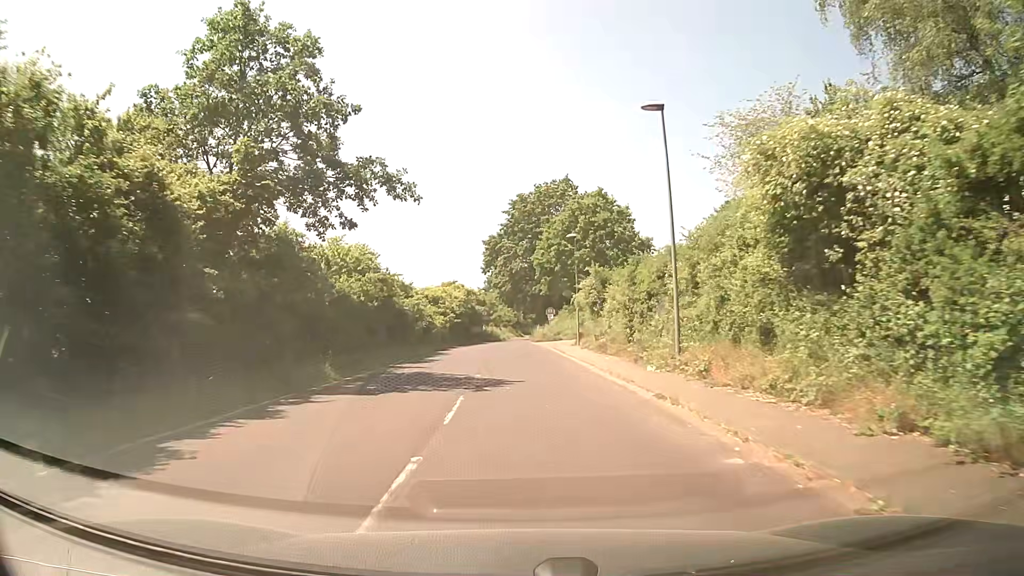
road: residential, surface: asphalt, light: Day
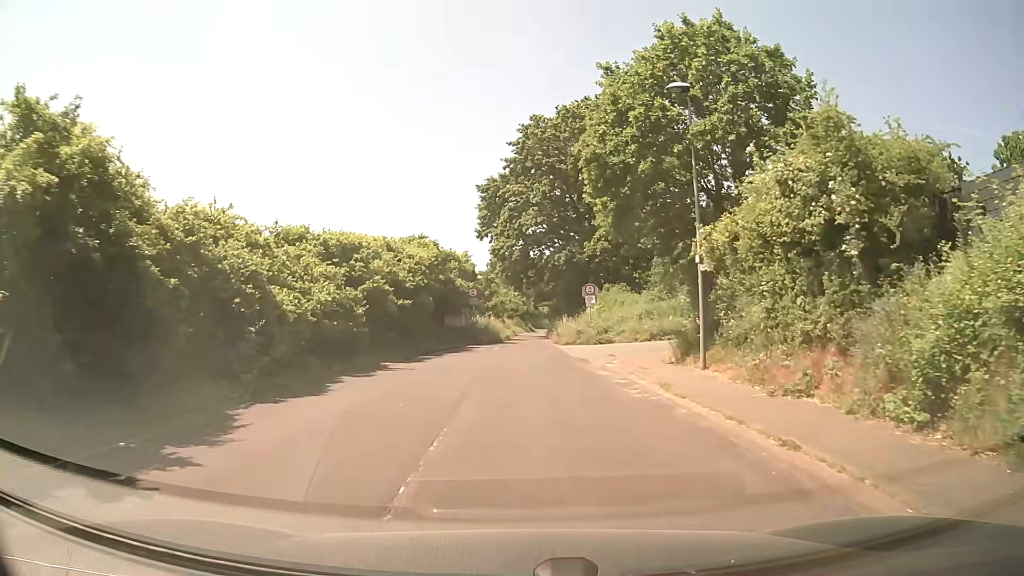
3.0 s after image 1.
(-0.3, +28.6) m; 0°
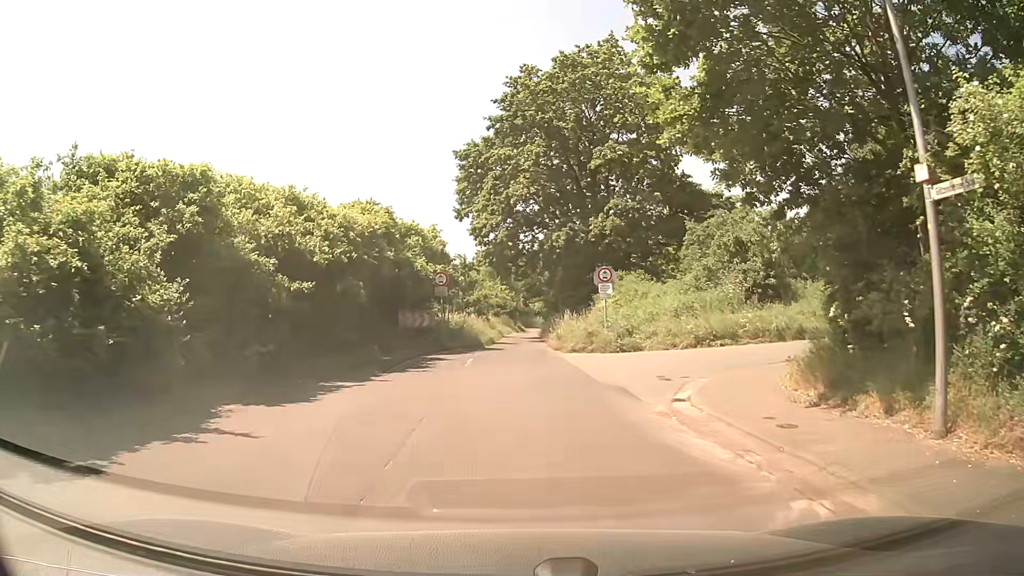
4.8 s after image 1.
(0.0, +10.3) m; 0°
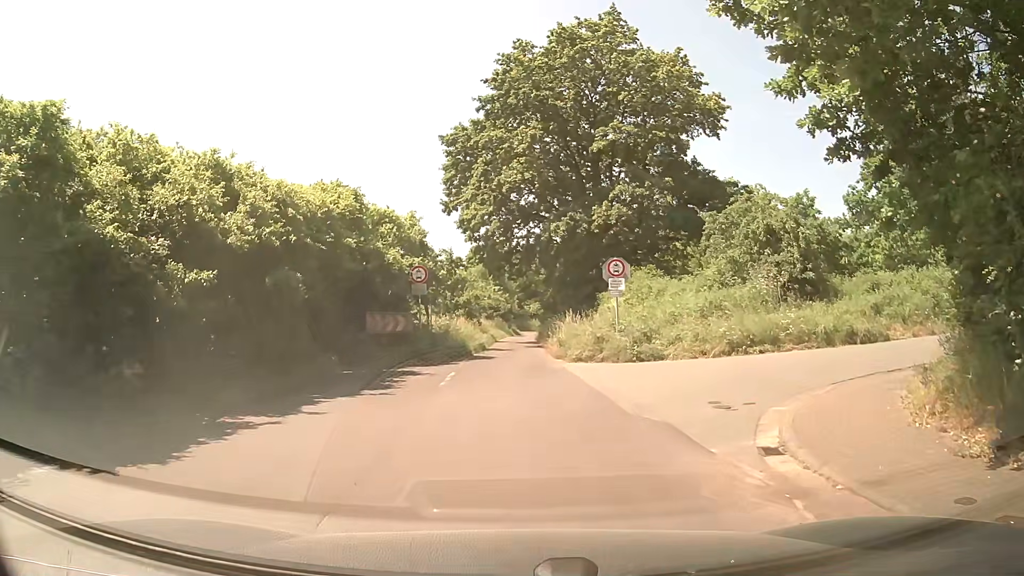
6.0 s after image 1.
(+0.1, +4.3) m; +1°
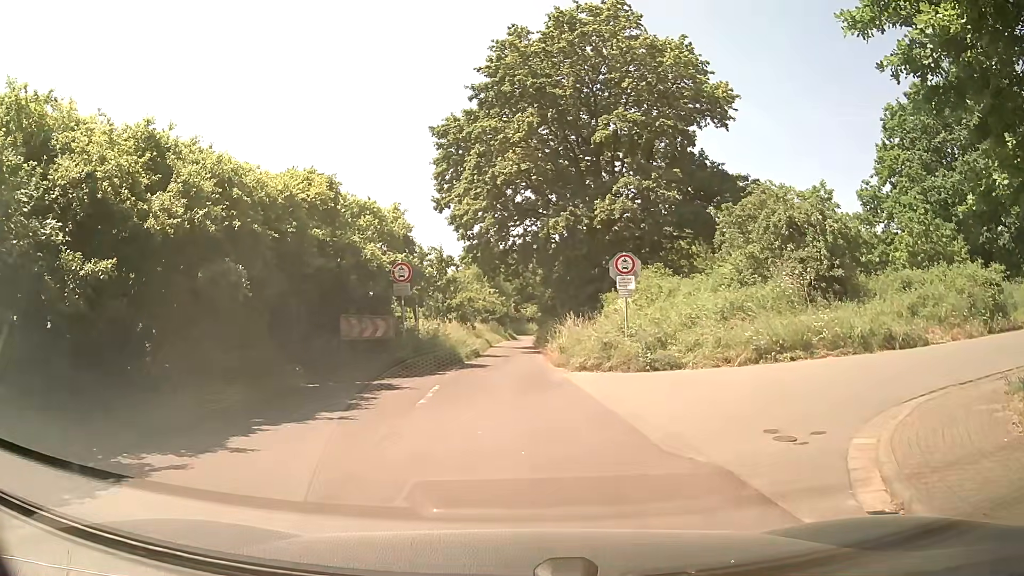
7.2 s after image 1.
(0.0, +2.5) m; -1°
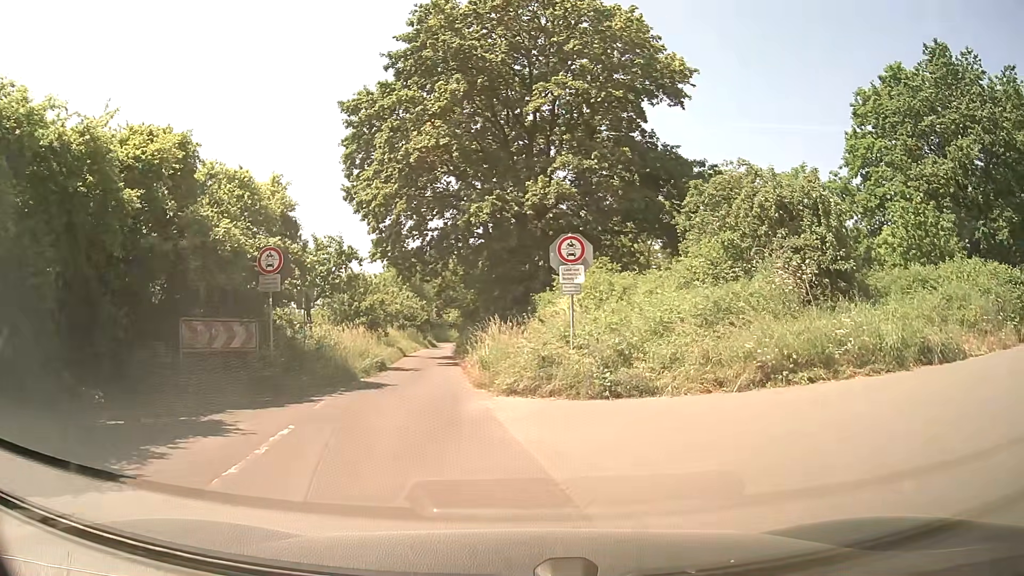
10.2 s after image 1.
(+0.3, +5.3) m; +6°
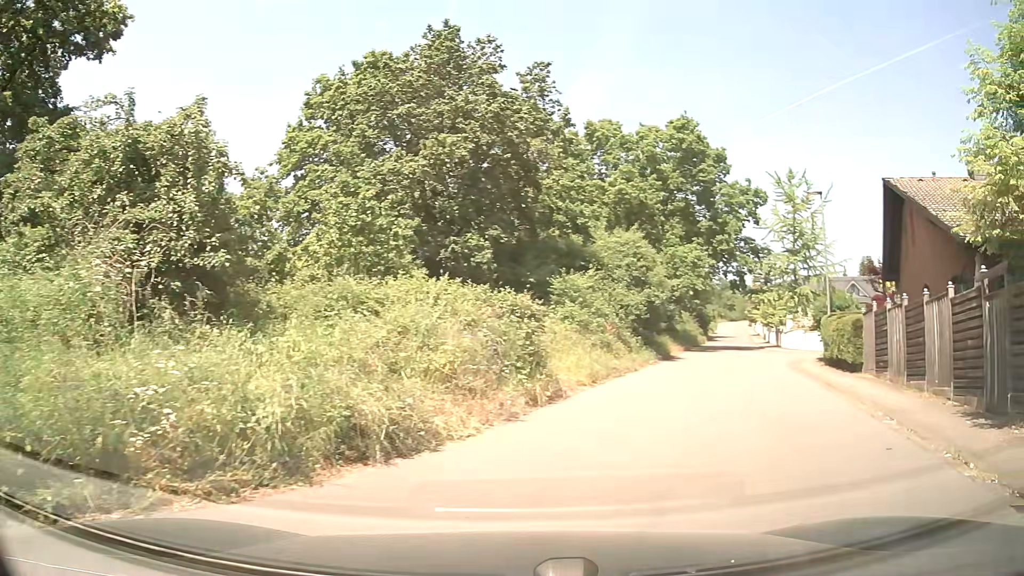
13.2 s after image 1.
(+3.1, +7.2) m; +51°
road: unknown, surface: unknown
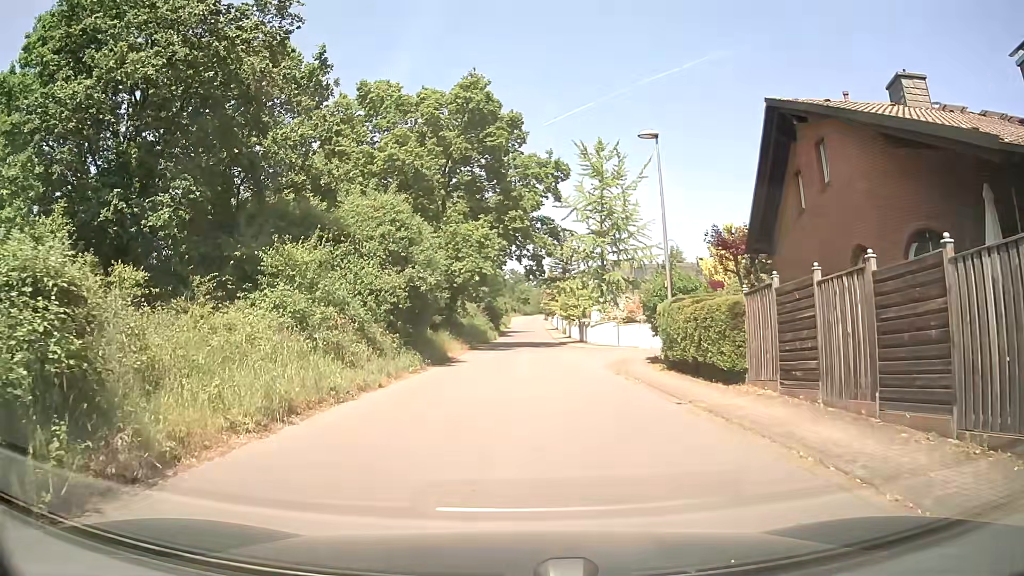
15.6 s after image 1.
(+1.9, +8.4) m; +18°
(0, +10) (0, +20) (+2, +30) (+10, +35) (+20, +36) (+30, +36) (+40, +35) (+50, +35) (+60, +34) (+70, +34) m
